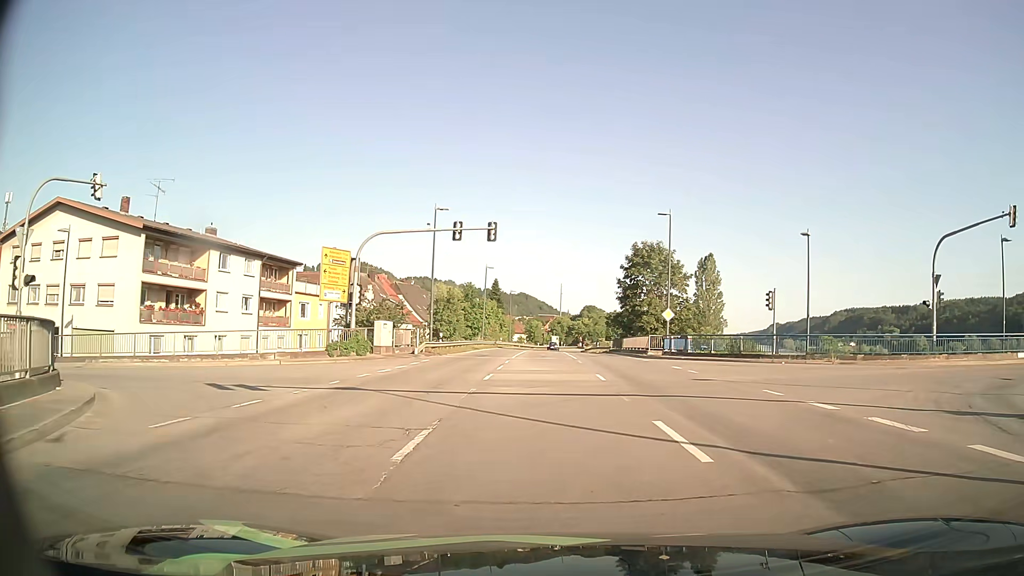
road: primary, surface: asphalt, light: Day
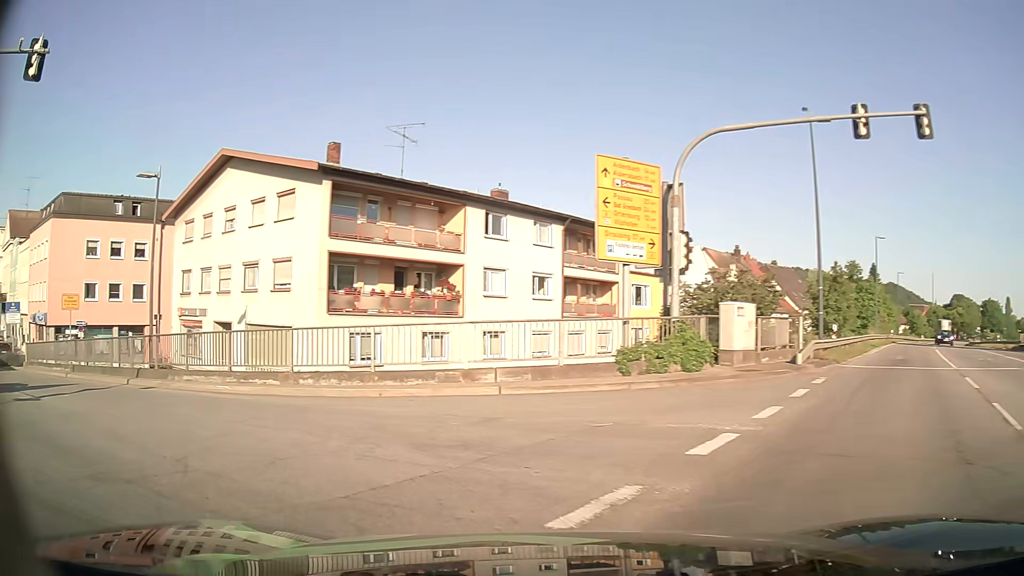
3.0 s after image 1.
(-2.2, +16.5) m; -30°
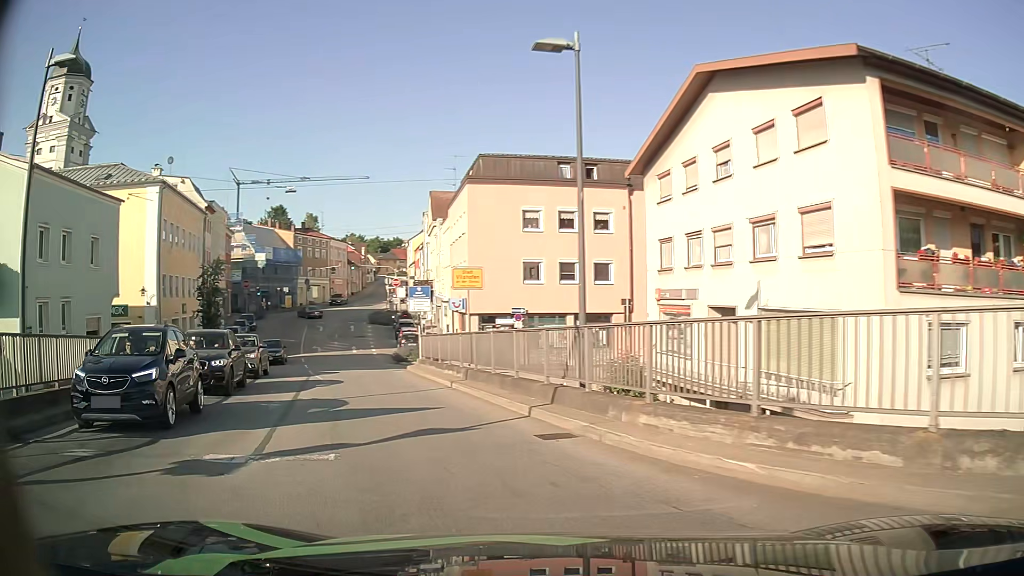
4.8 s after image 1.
(-3.9, +9.6) m; -41°
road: tertiary
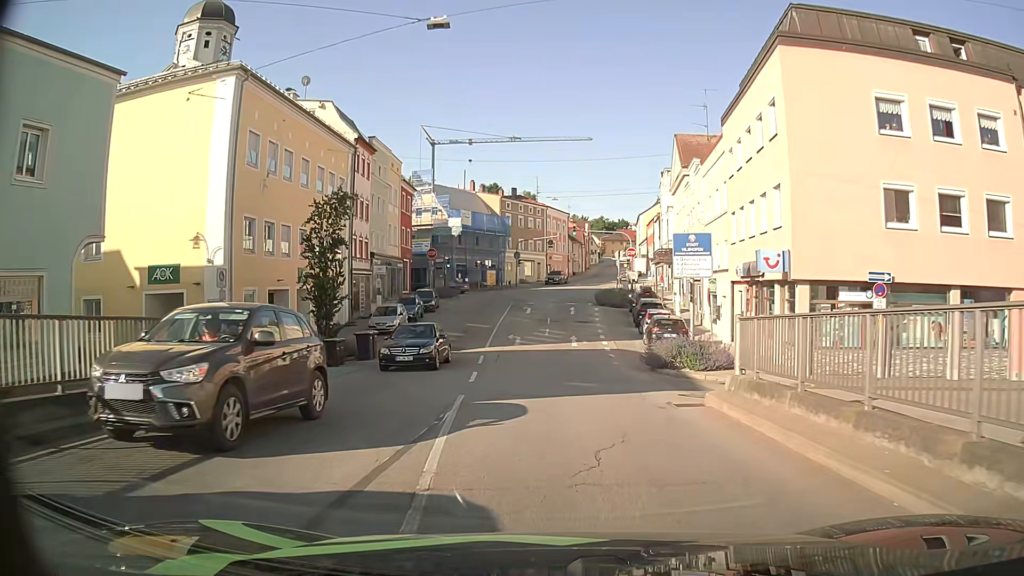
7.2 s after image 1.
(-4.8, +17.3) m; -20°
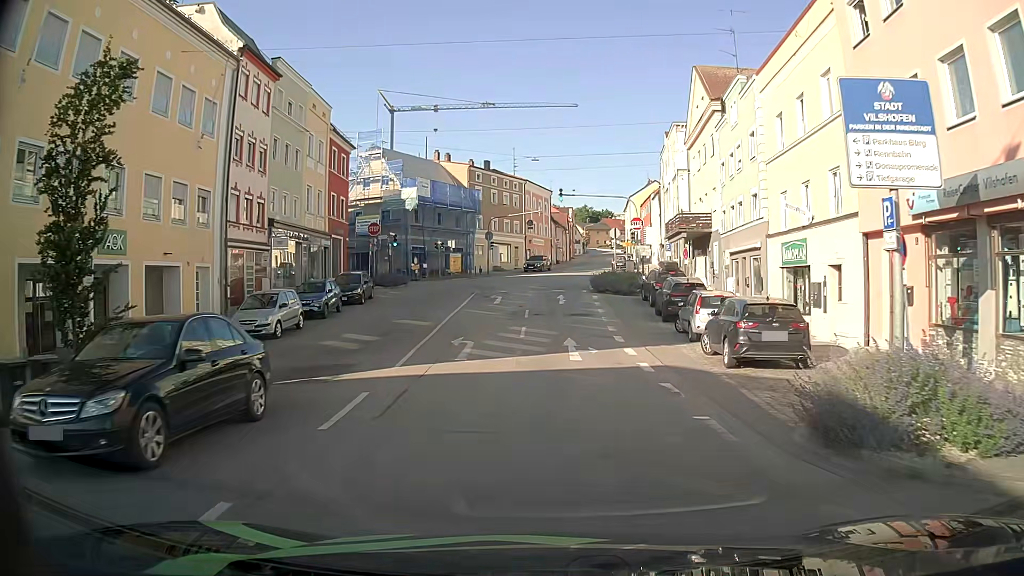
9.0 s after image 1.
(0.0, +14.8) m; +1°
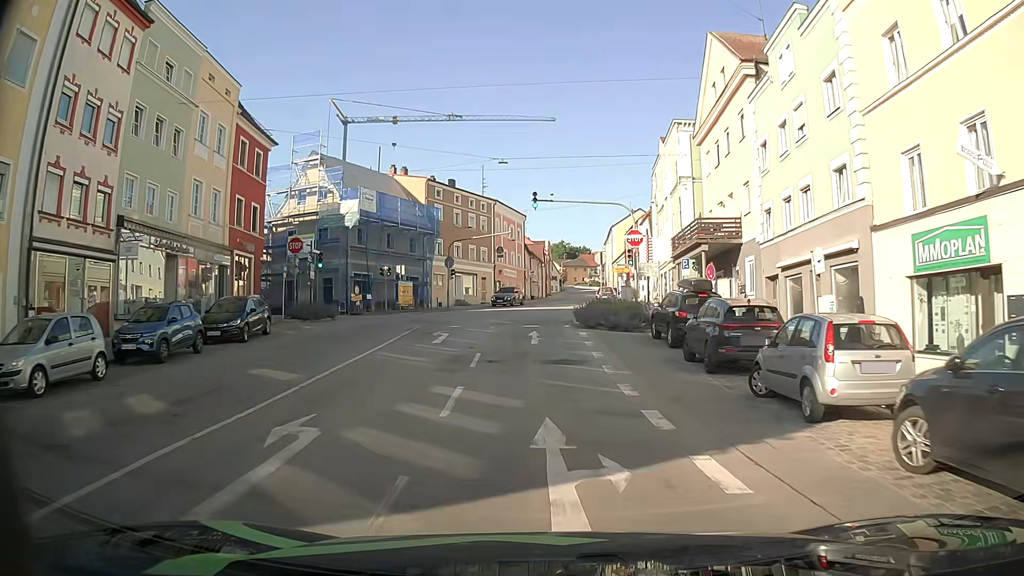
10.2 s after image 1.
(+0.1, +10.9) m; +2°
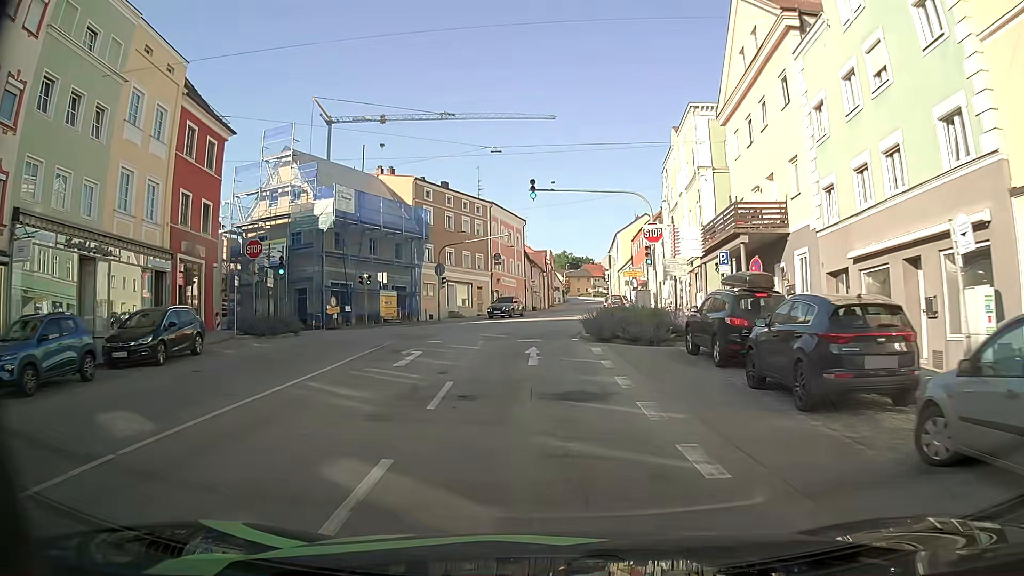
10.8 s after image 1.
(0.0, +5.6) m; 0°
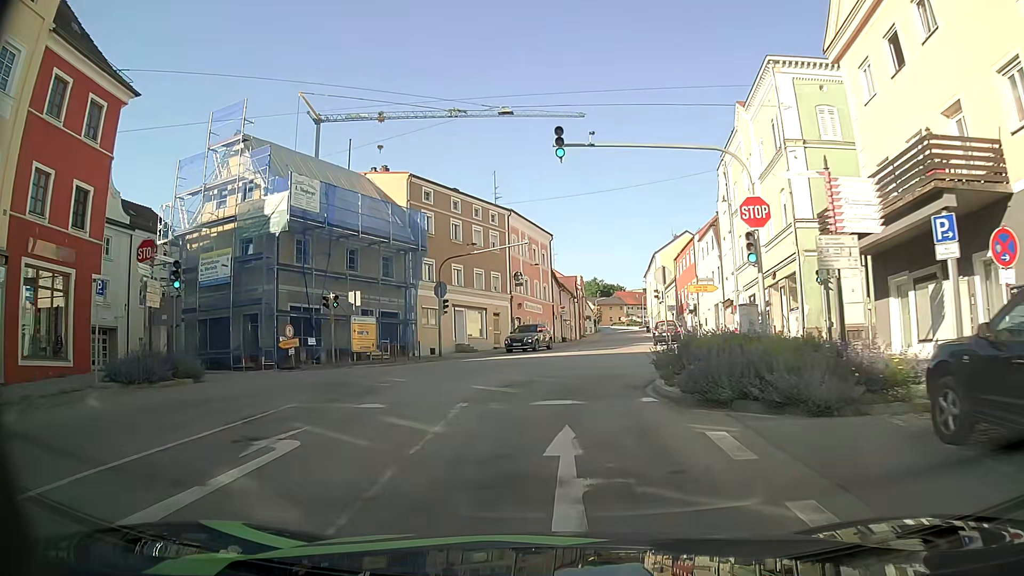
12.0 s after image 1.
(-0.2, +11.2) m; -2°
(0, +10) (0, +20) (+2, +30) (+3, +40) (+5, +50) (+6, +60) (+8, +69) (+9, +79) (+9, +89) (+10, +99) m
